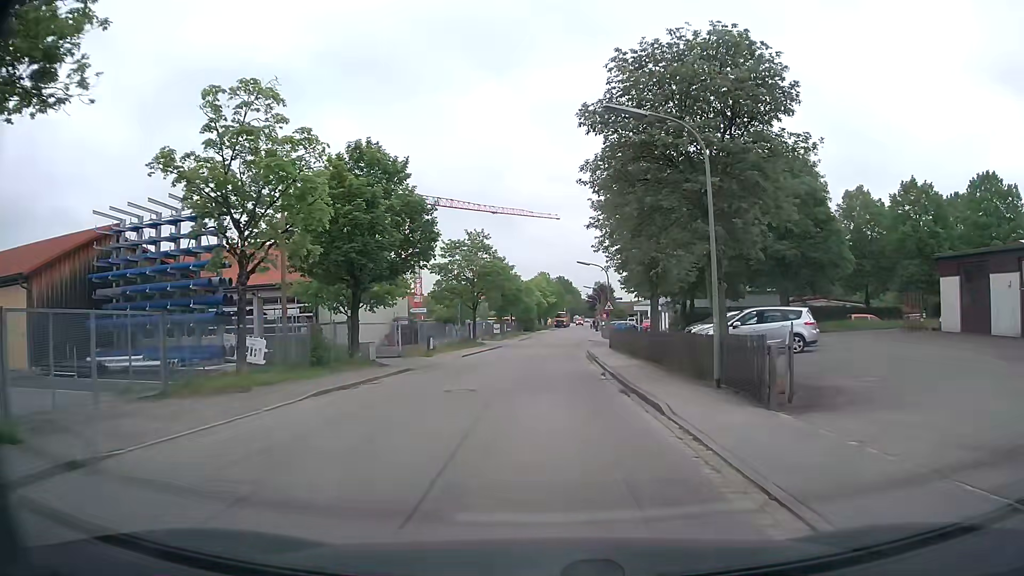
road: residential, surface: asphalt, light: Day
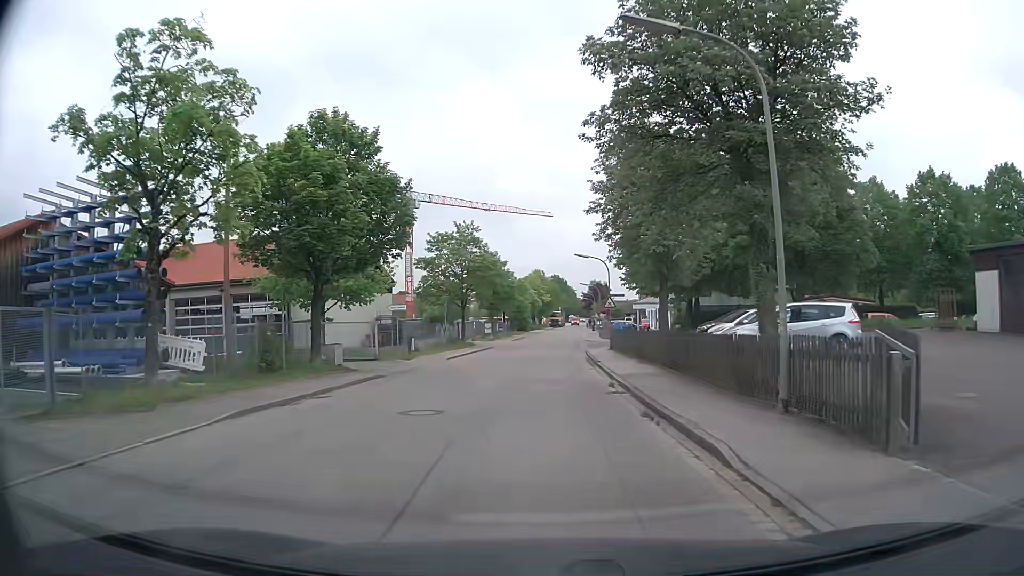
(0.0, +4.0) m; 0°
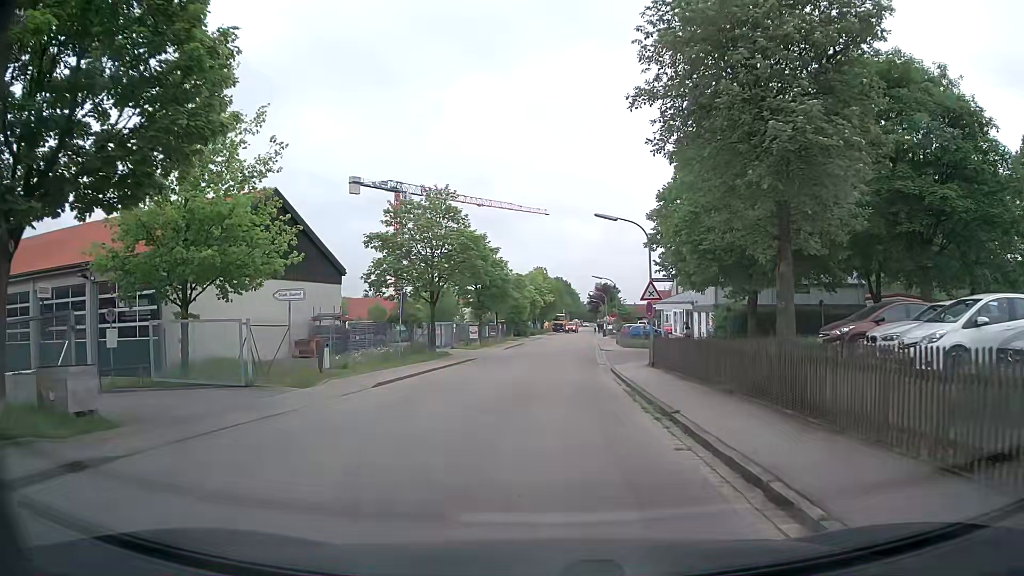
(+0.1, +14.7) m; 0°
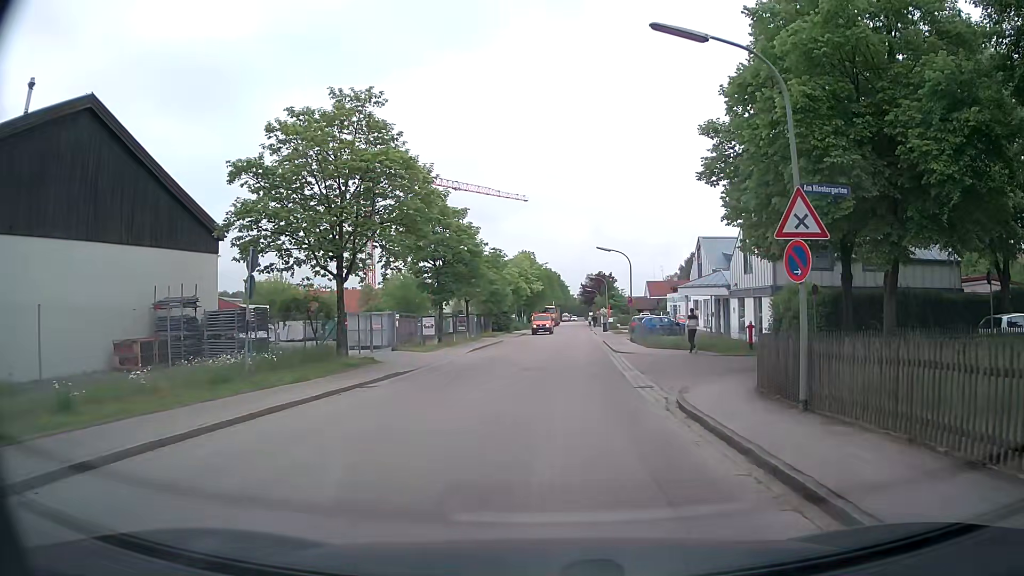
(+0.1, +15.3) m; 0°
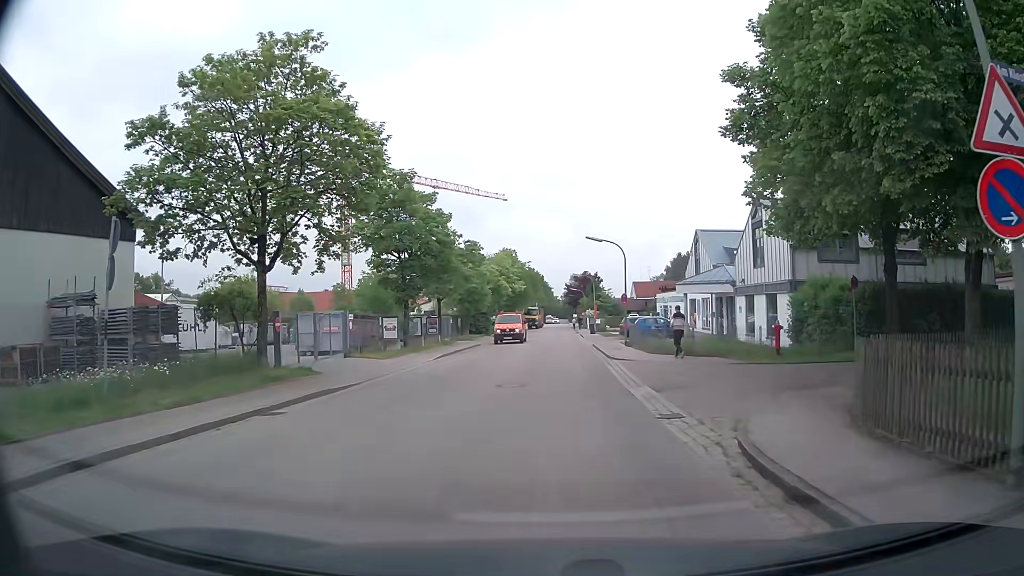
(+0.1, +5.1) m; +3°
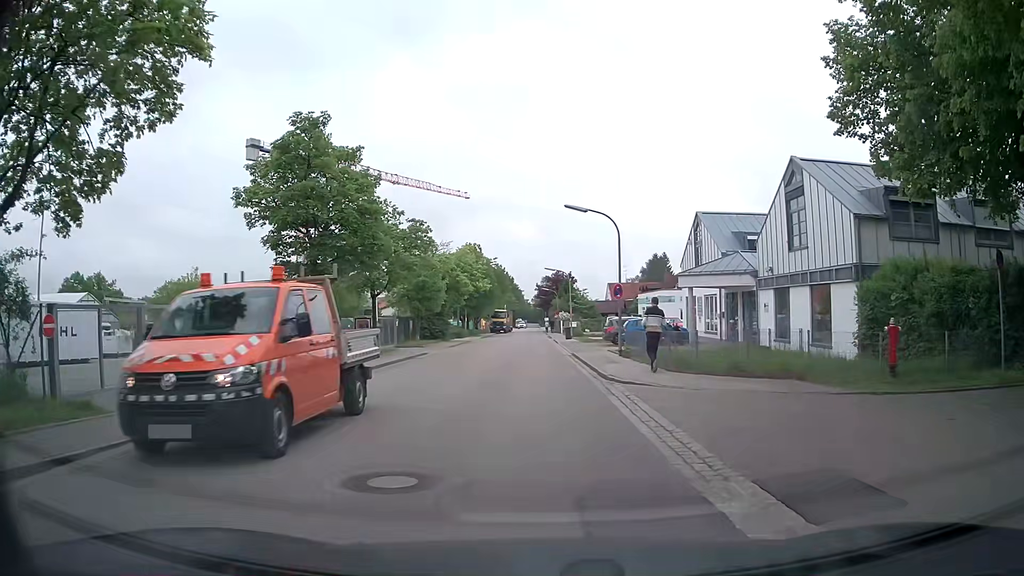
(+0.1, +9.5) m; +1°
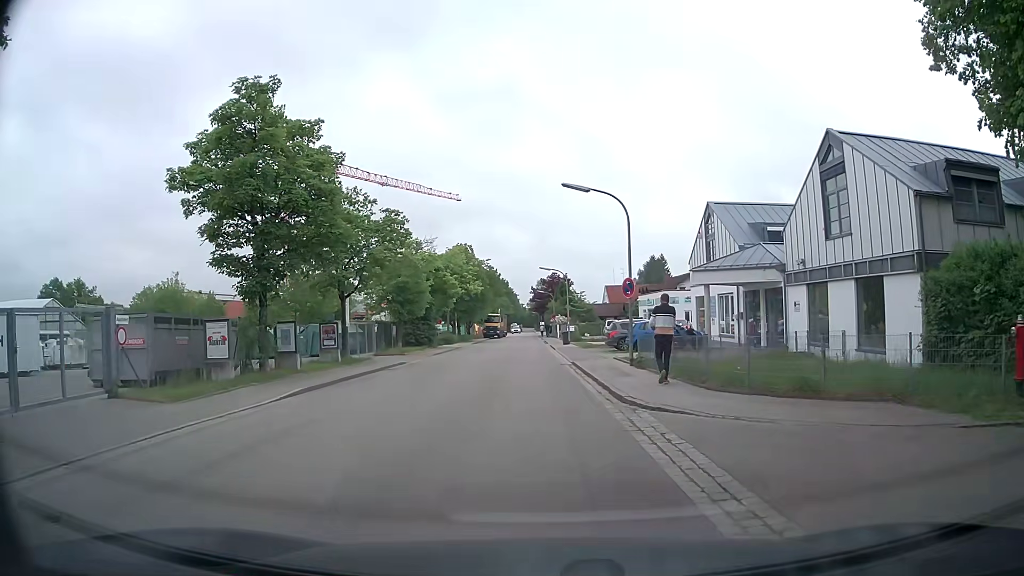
(0.0, +4.4) m; +1°
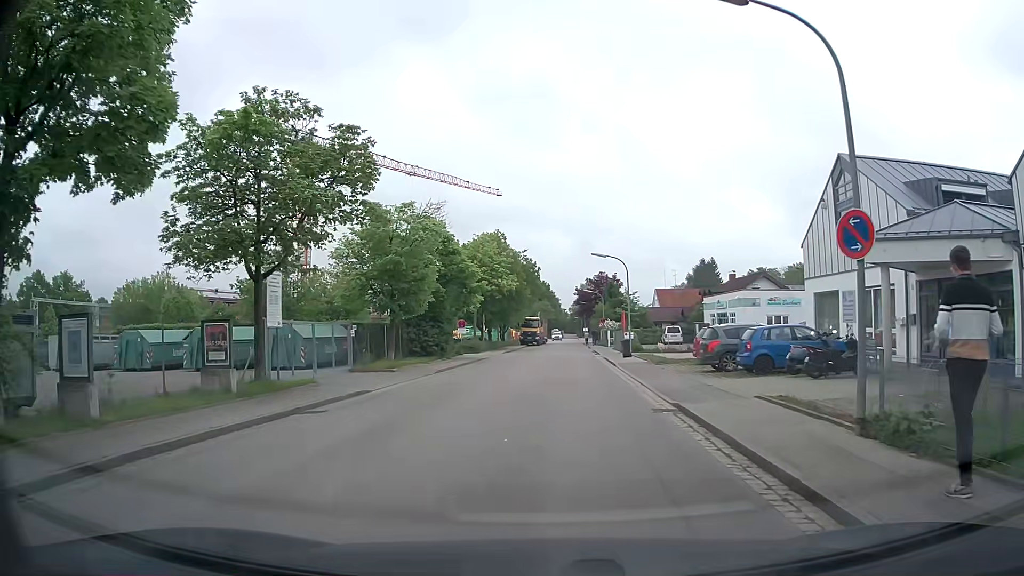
(-0.6, +12.8) m; -4°
(0, +10) (+1, +20) (+1, +30) (+1, +40) (+2, +50) (+2, +60) (+2, +70) (+3, +80) (+3, +90) (+4, +100) m
